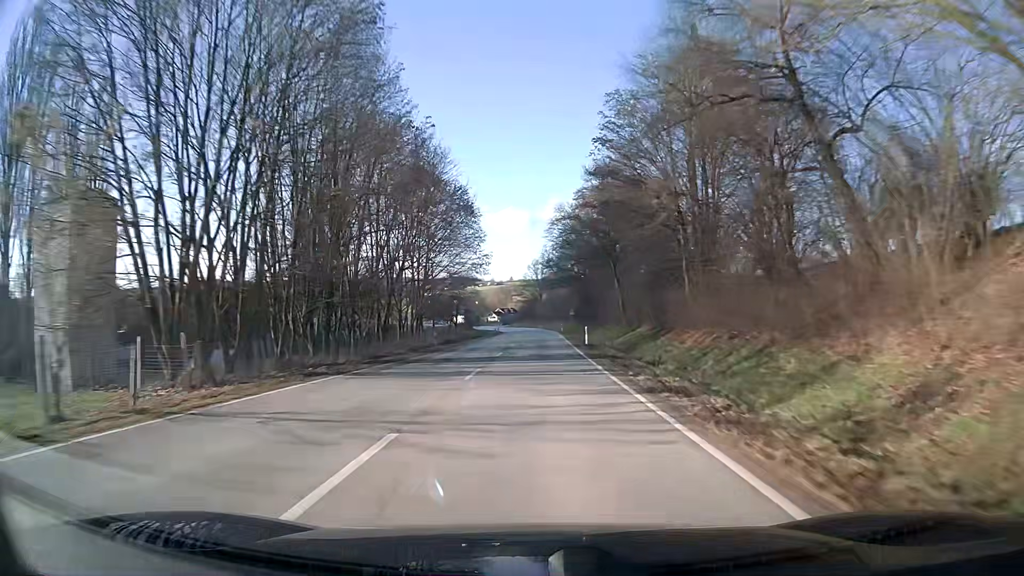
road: secondary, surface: asphalt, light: Day
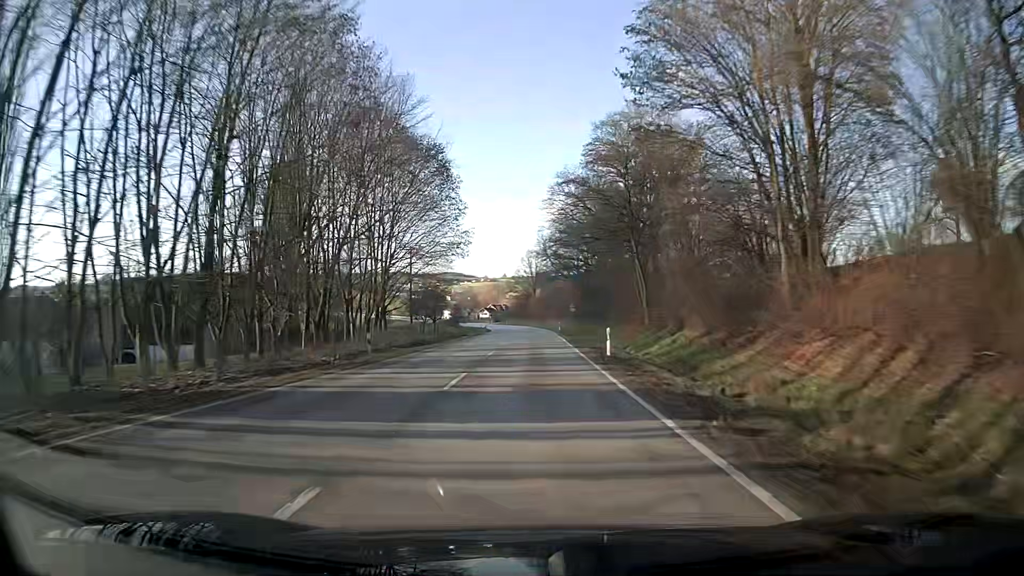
(+0.1, +14.8) m; 0°
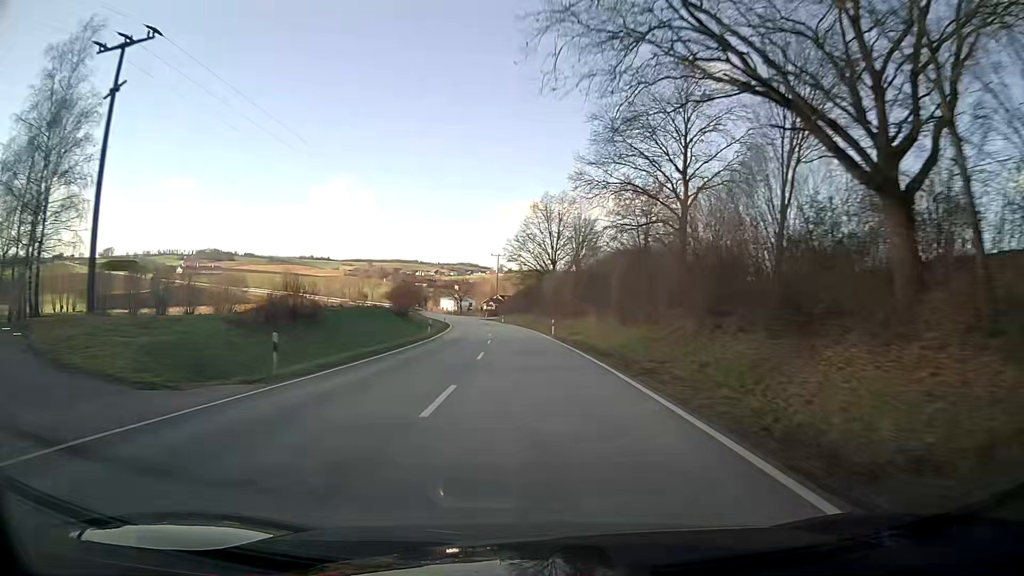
(-0.1, +76.3) m; -1°
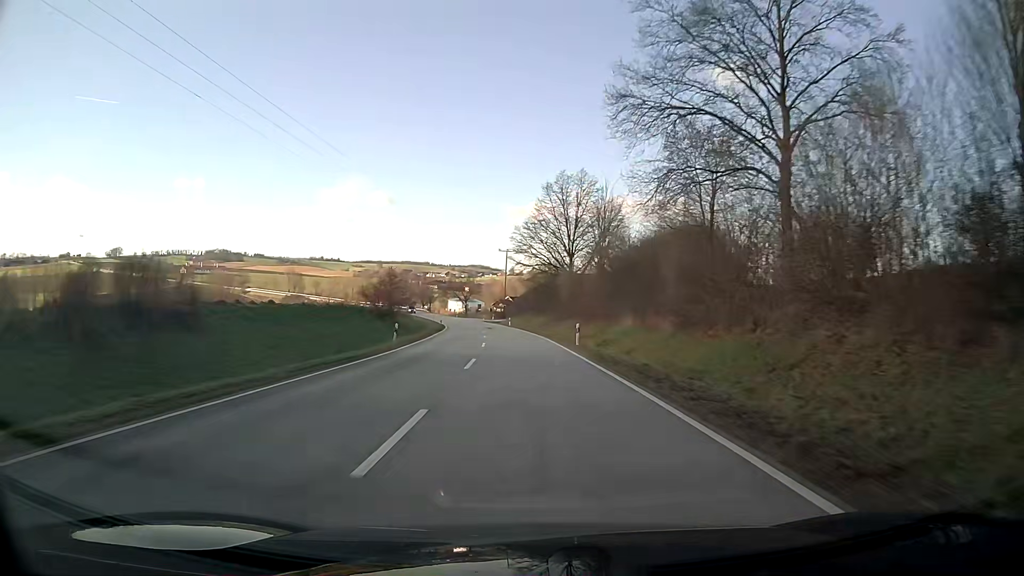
(-0.1, +15.6) m; -1°
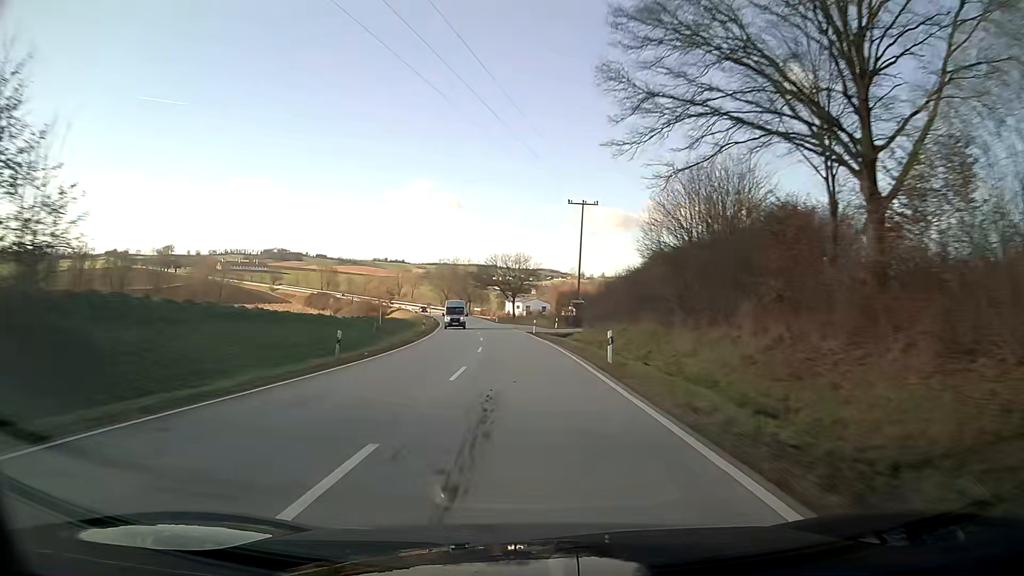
(-3.3, +62.8) m; -6°
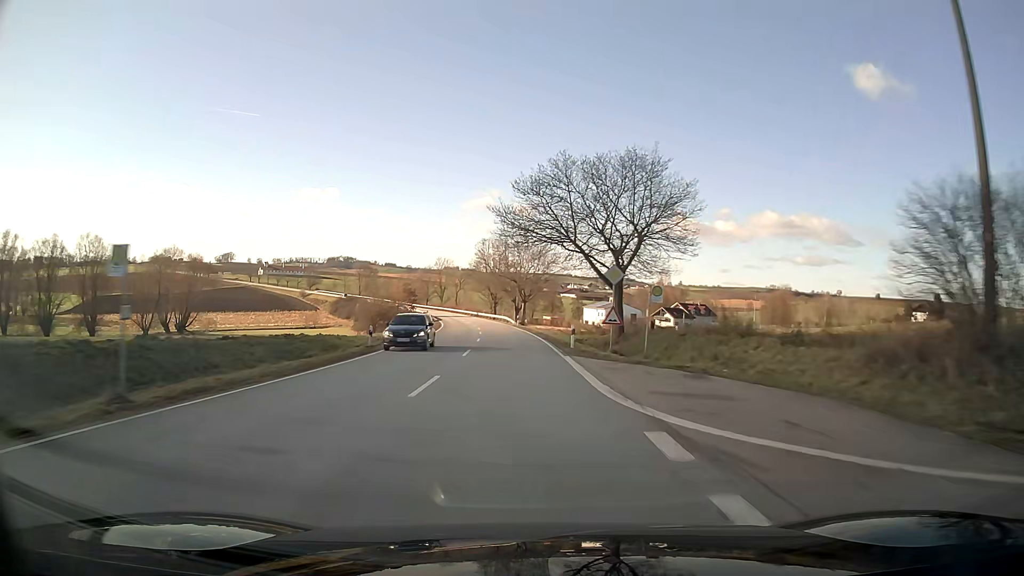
(-3.5, +63.5) m; -6°
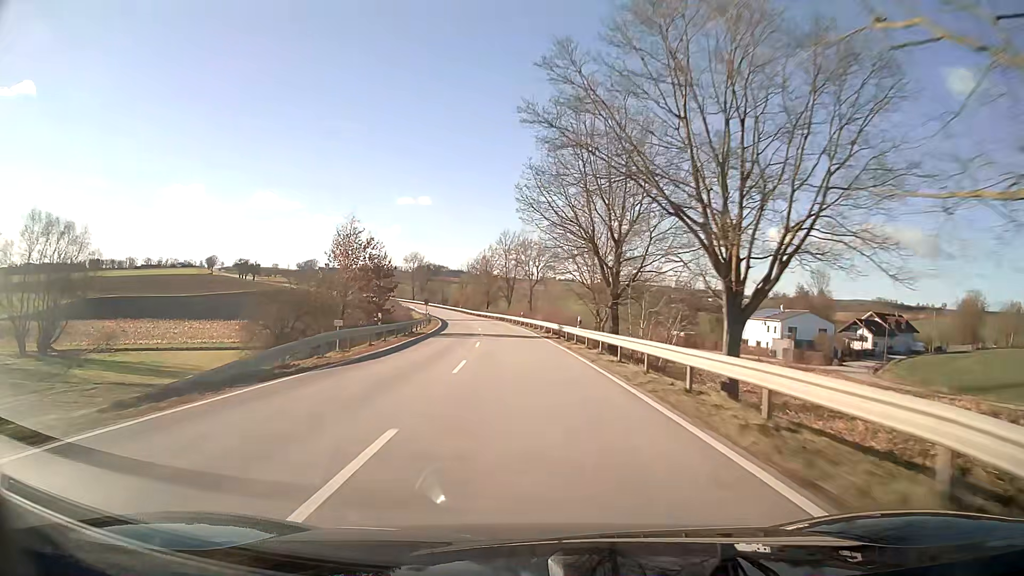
(-5.6, +79.8) m; -8°
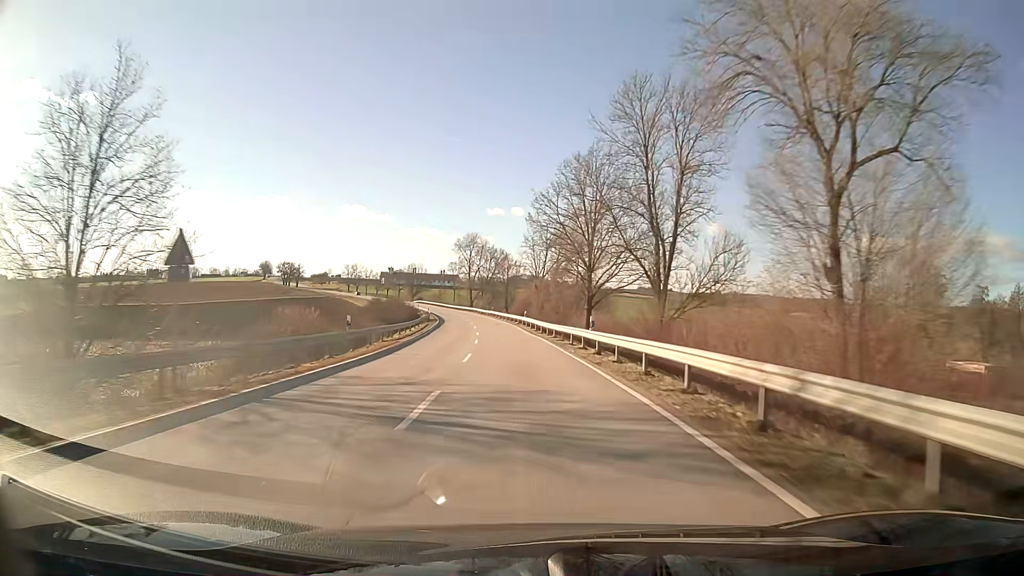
(-5.7, +79.7) m; -8°
